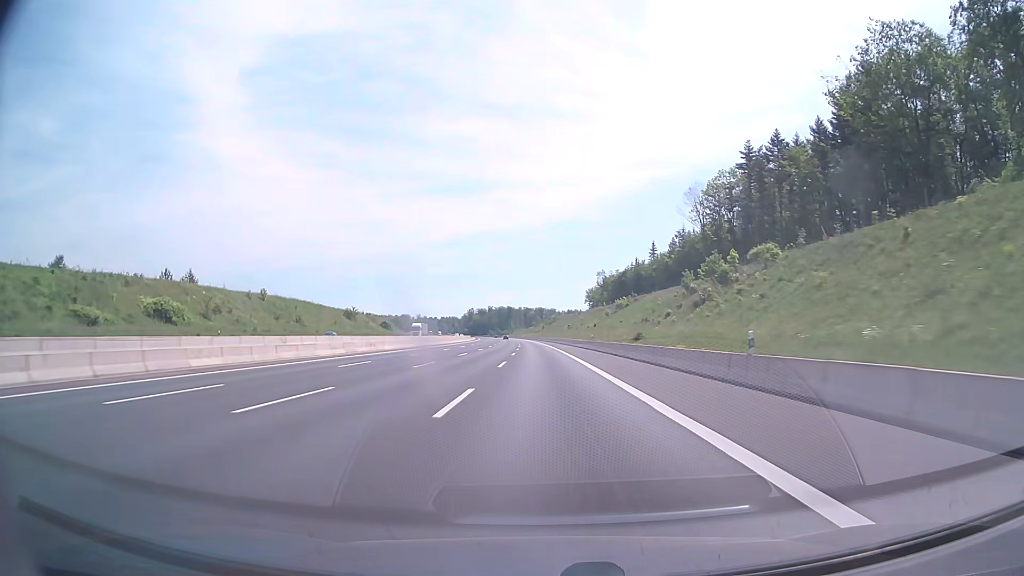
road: motorway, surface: asphalt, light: Day
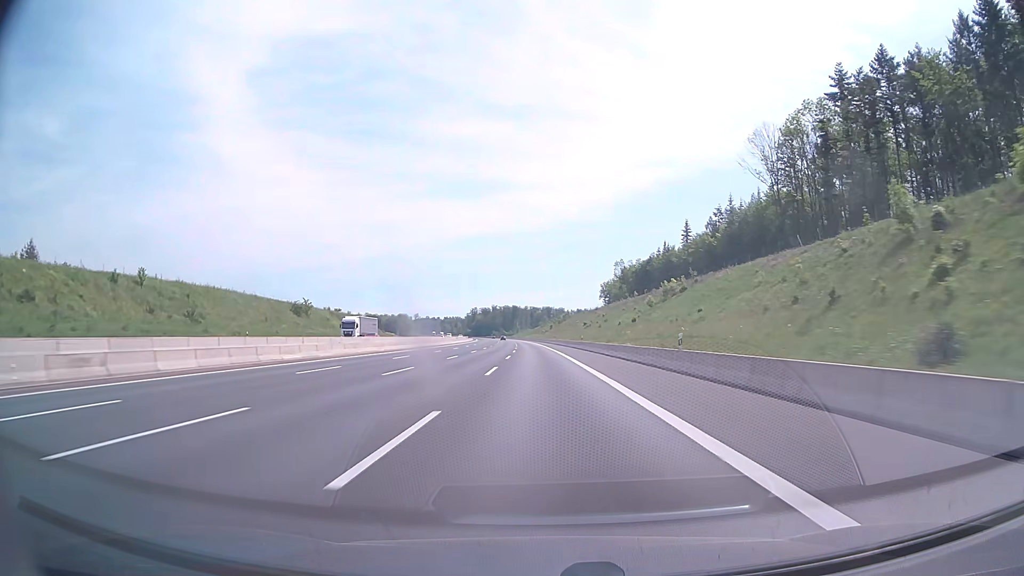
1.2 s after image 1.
(-0.3, +41.2) m; -1°
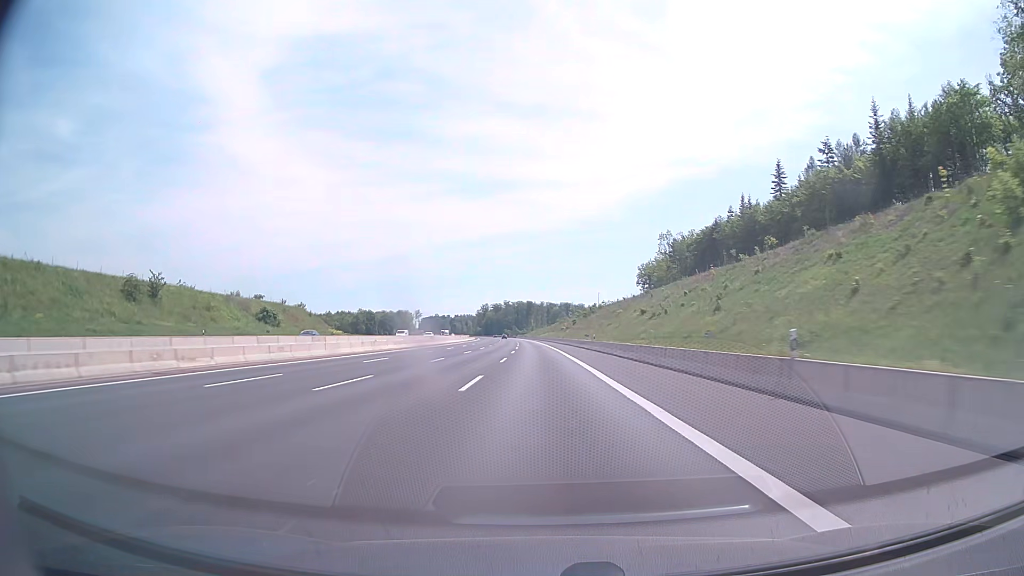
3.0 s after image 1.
(-0.8, +61.9) m; -1°
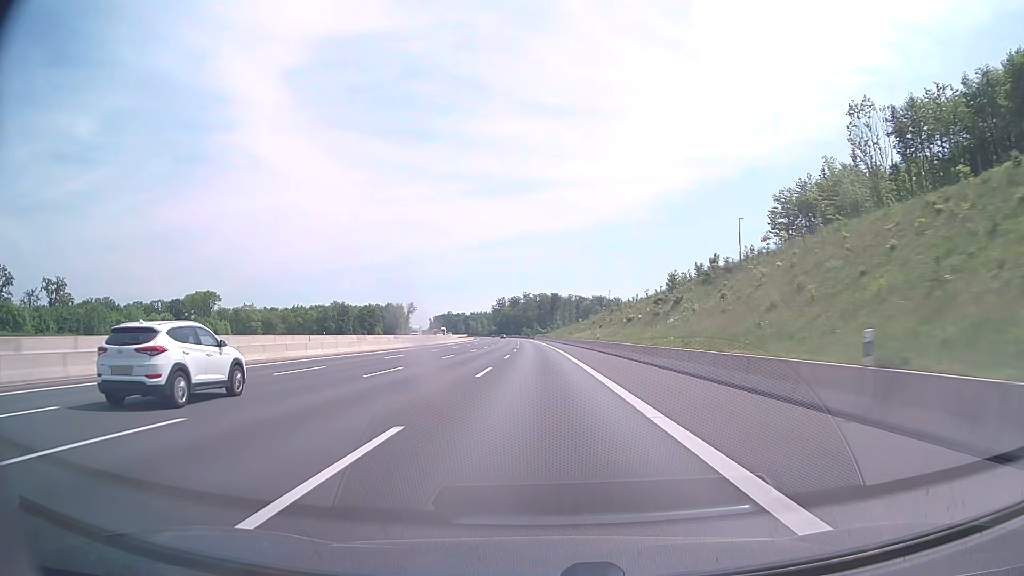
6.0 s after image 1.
(-1.8, +103.1) m; -2°
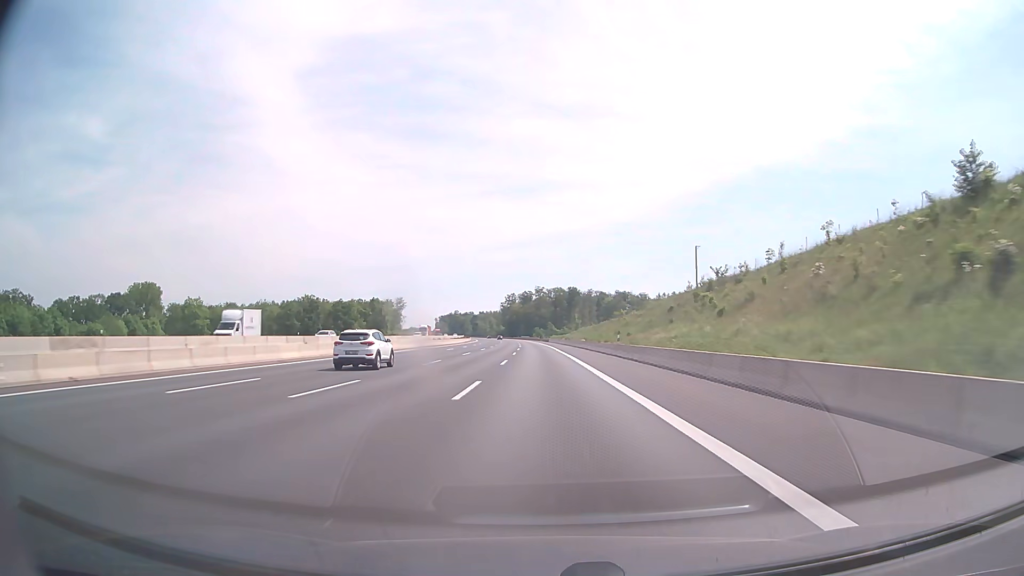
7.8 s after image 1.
(-0.8, +61.9) m; -1°
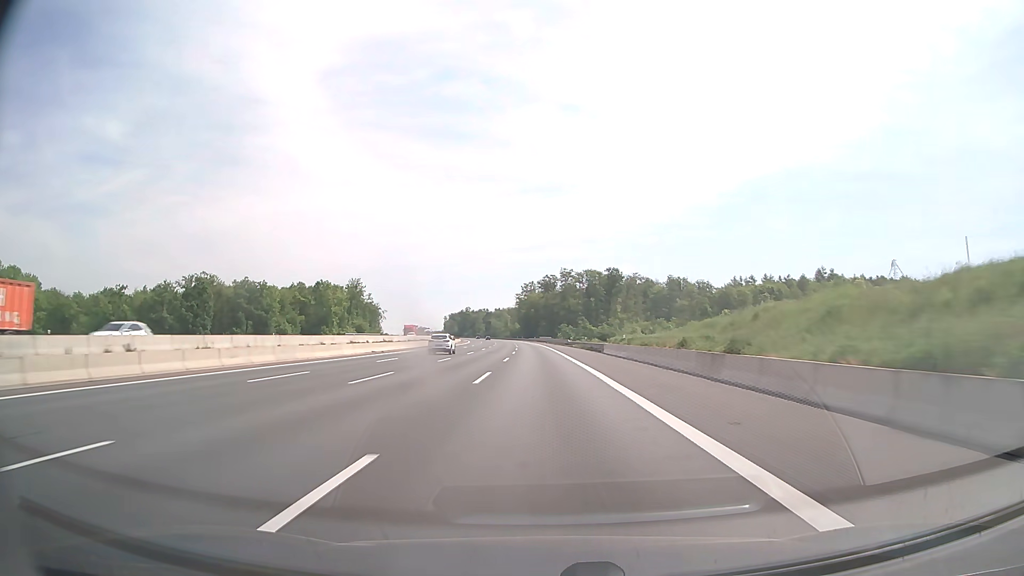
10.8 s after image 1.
(-1.7, +103.2) m; -2°
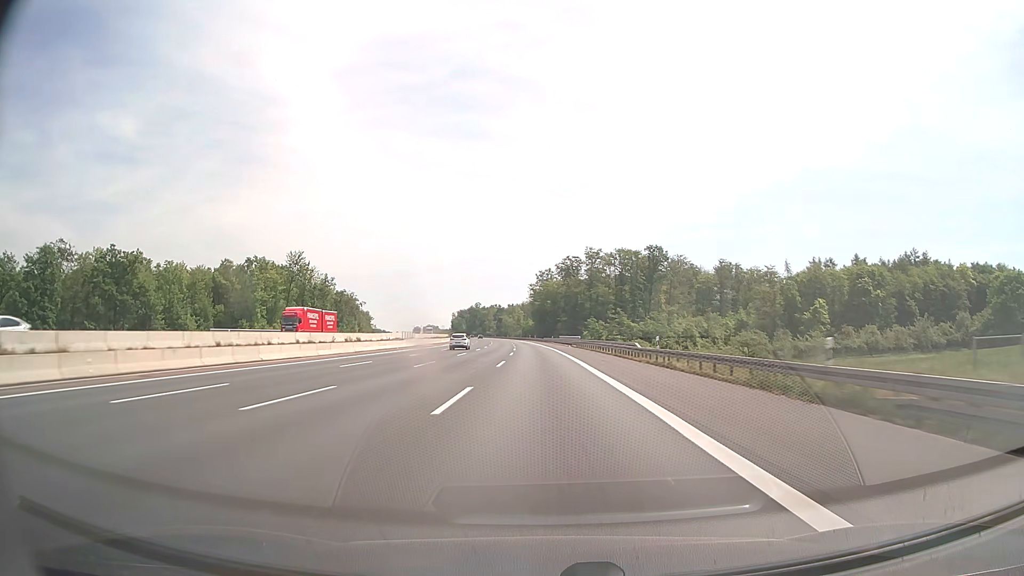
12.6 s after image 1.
(-0.8, +62.0) m; -1°
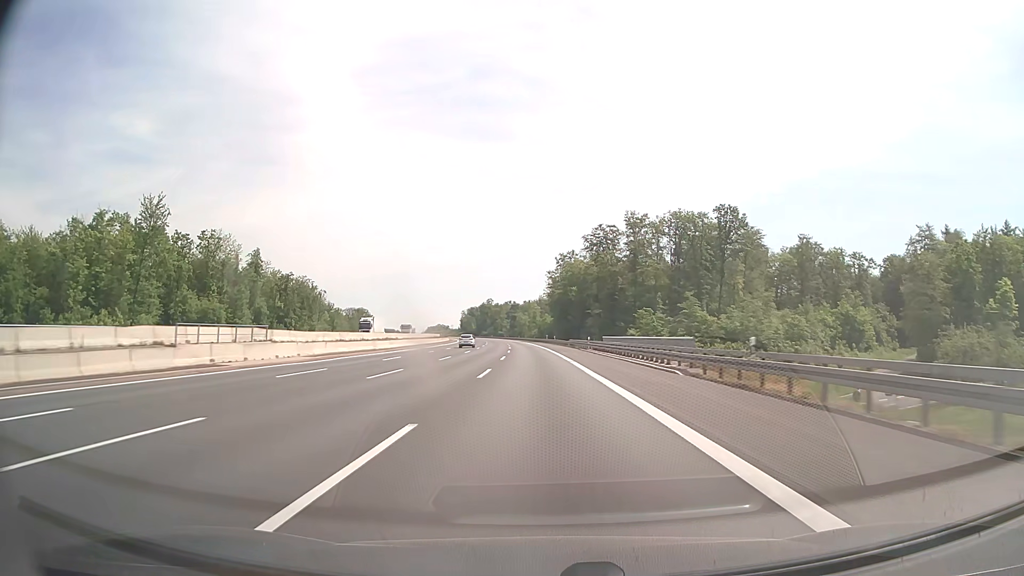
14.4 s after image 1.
(-0.8, +62.0) m; -2°
(0, +10) (0, +20) (0, +30) (0, +40) (-1, +50) (-1, +60) (-1, +70) (-2, +80) (-2, +90) (-3, +100) m
